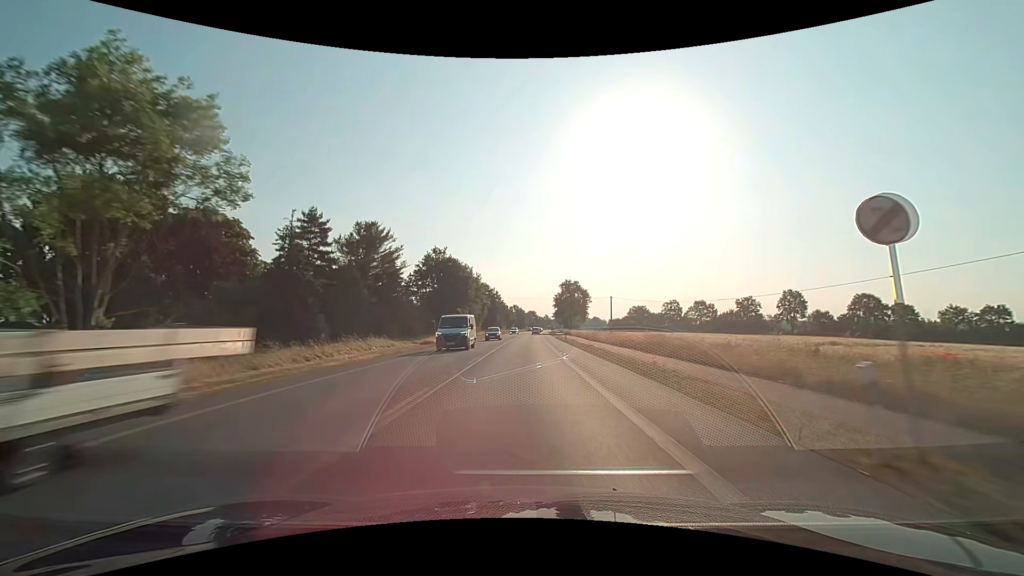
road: primary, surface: asphalt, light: Day
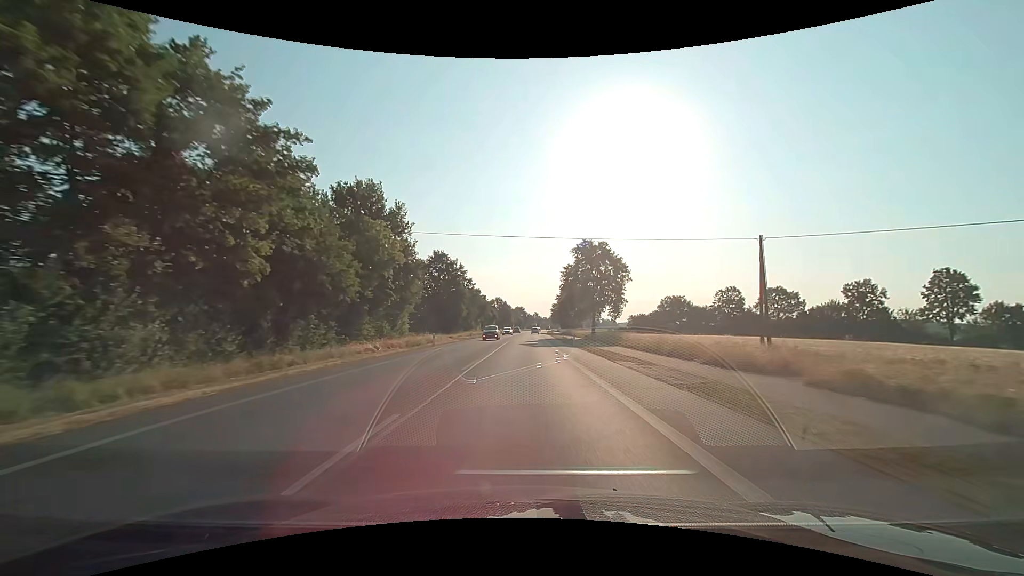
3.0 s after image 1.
(+0.6, +64.8) m; +1°
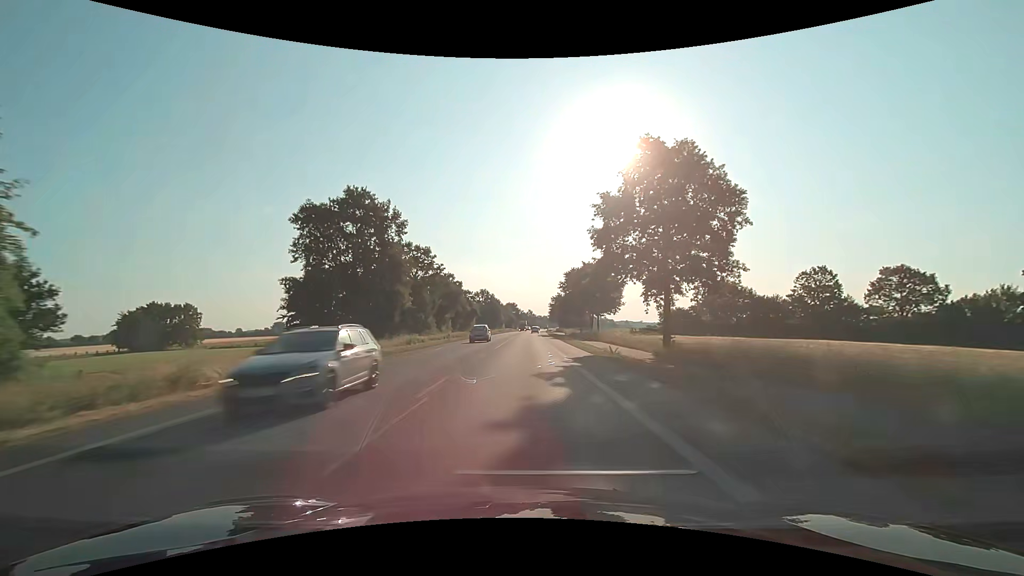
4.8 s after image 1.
(+0.3, +42.0) m; +1°
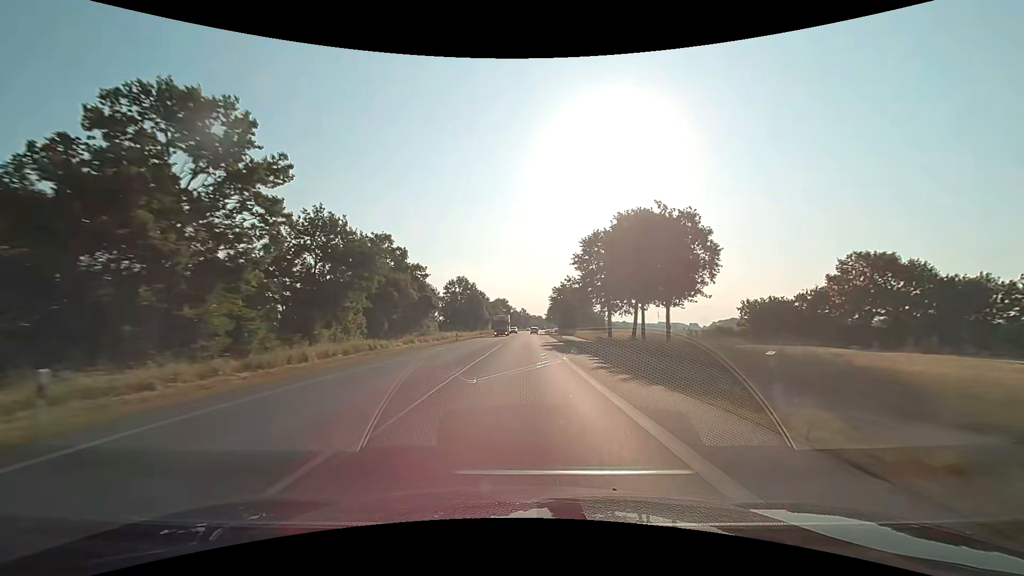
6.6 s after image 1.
(+0.3, +44.2) m; +1°
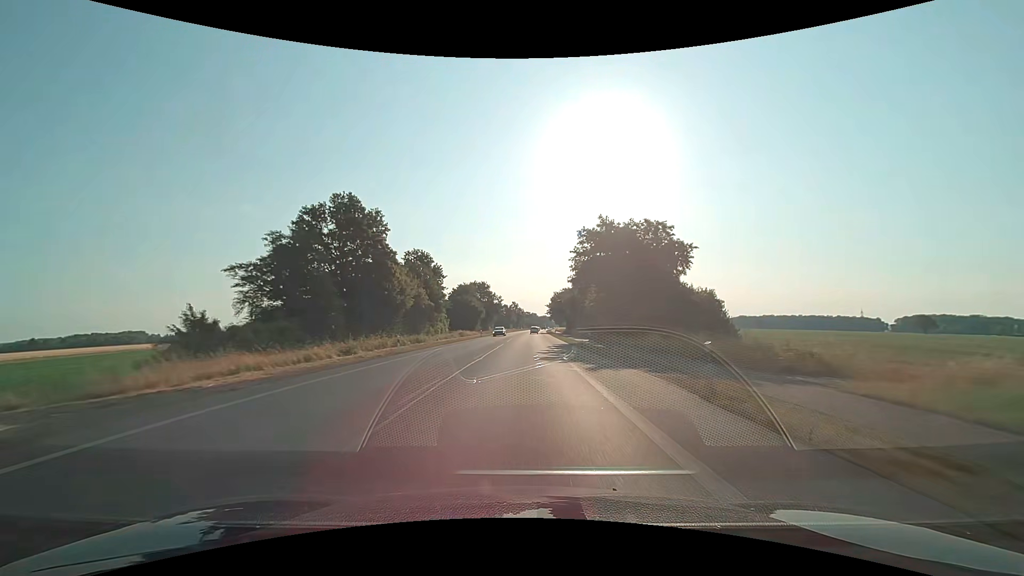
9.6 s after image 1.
(+0.6, +76.5) m; +1°
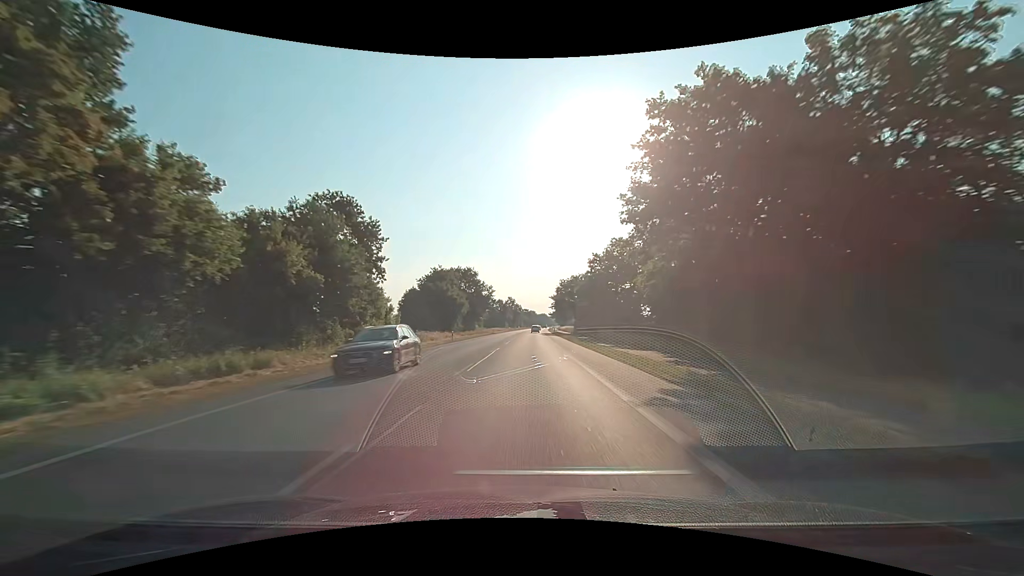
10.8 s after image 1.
(+0.1, +31.1) m; 0°
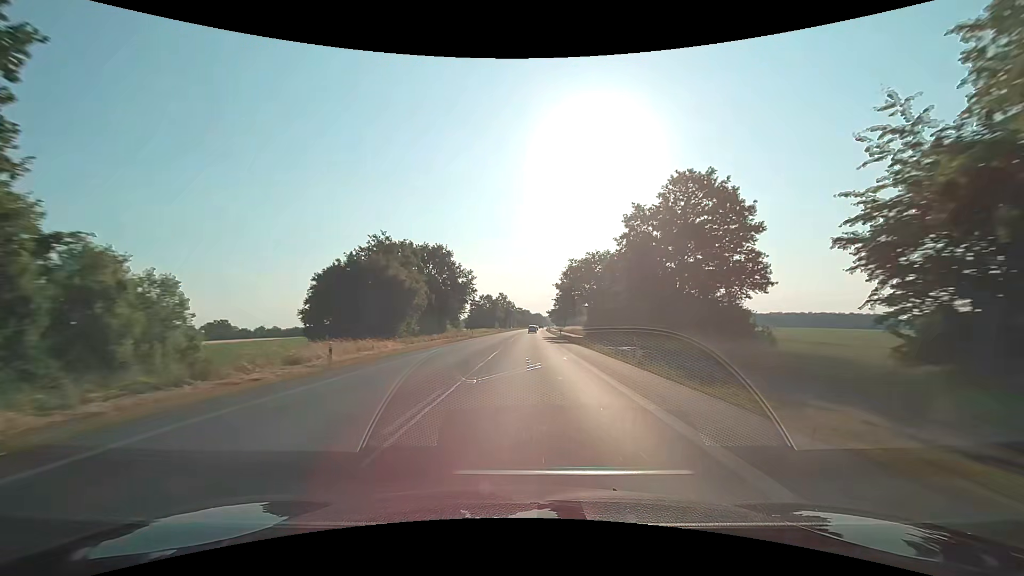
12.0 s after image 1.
(+0.2, +31.2) m; +1°
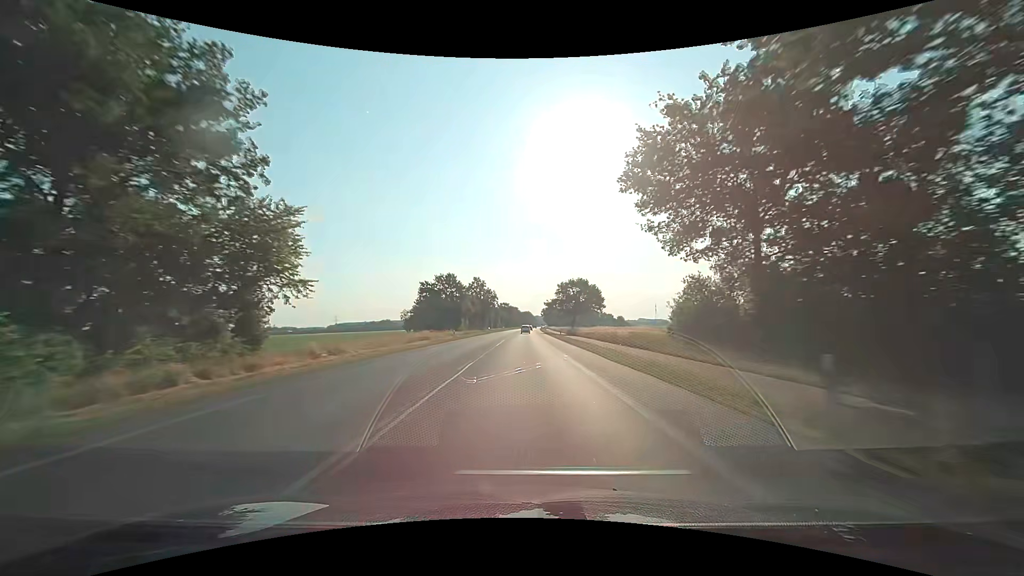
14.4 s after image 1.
(+0.7, +62.8) m; +1°
(0, +10) (0, +20) (0, +30) (0, +40) (0, +50) (0, +60) (0, +70) (0, +80) (+1, +90) (+1, +100) m
